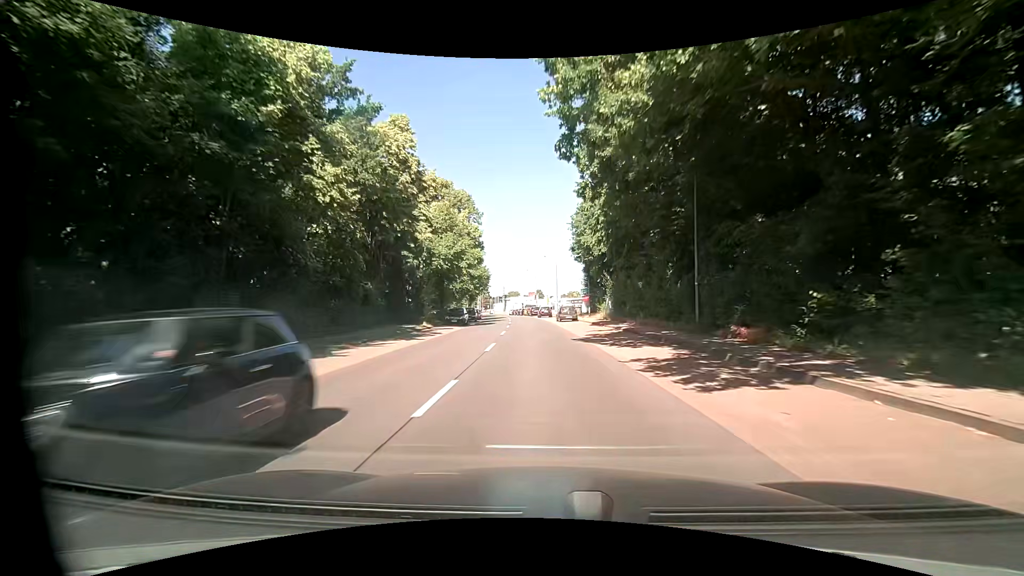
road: tertiary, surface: asphalt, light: Day
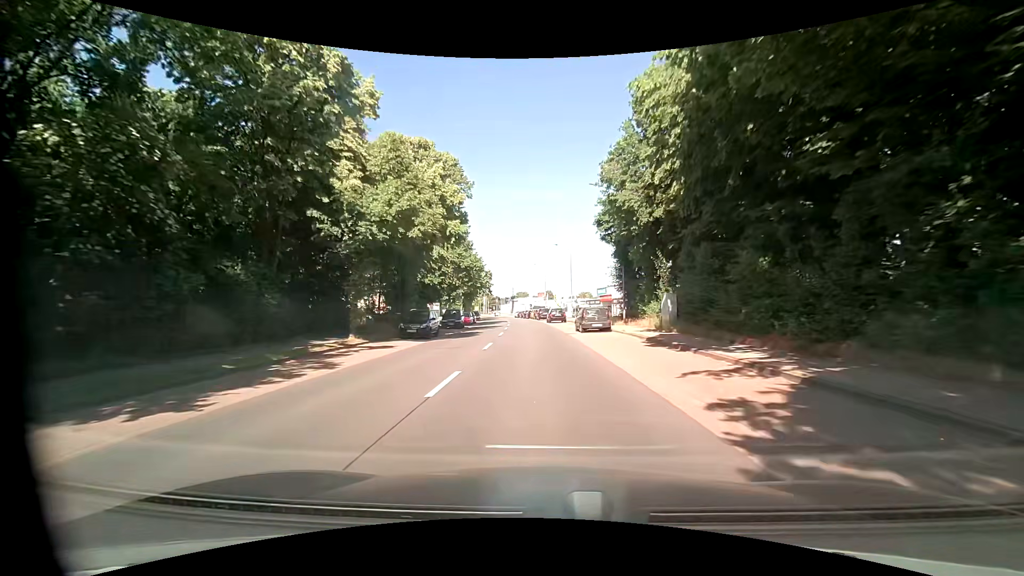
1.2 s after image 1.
(+0.1, +16.6) m; 0°
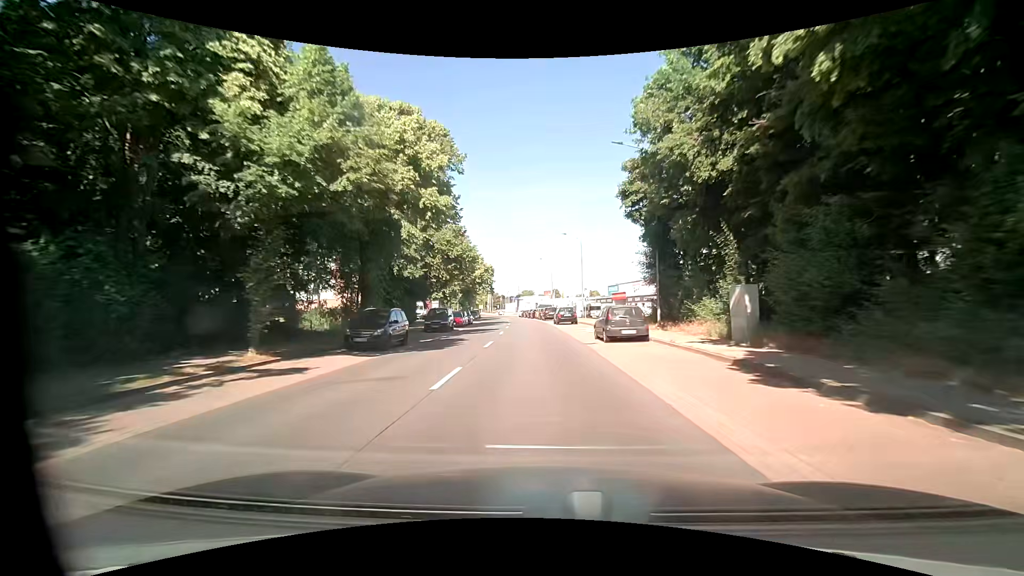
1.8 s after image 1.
(-0.1, +8.3) m; -1°
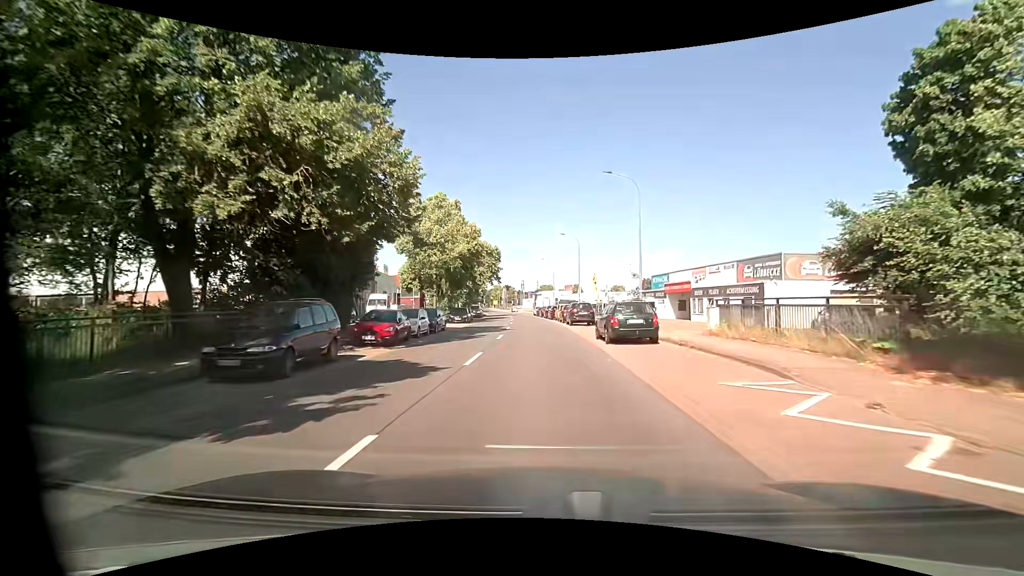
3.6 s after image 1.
(-0.4, +24.1) m; -2°
(0, +10) (0, +20) (-1, +30) (-1, +40) (-2, +50) (-2, +60) (-3, +70) (-4, +80) (-5, +90) (-6, +100) m
